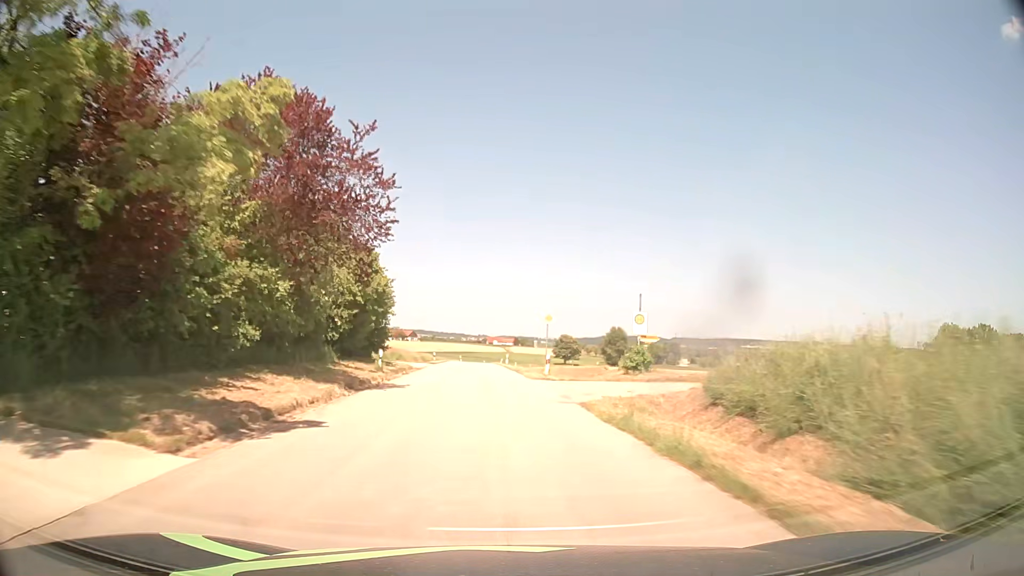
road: tertiary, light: Day
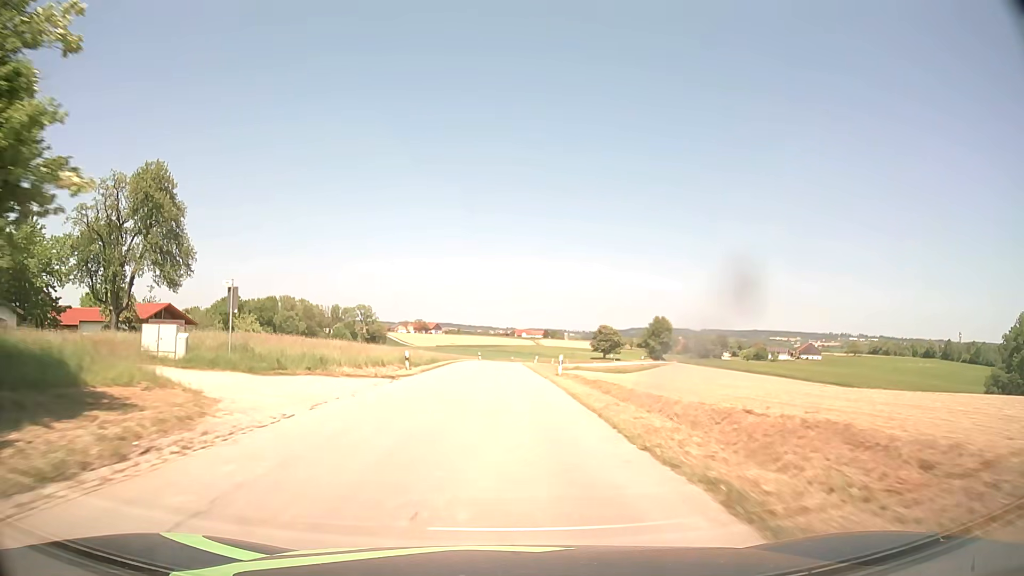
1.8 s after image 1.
(-1.0, +33.5) m; -2°
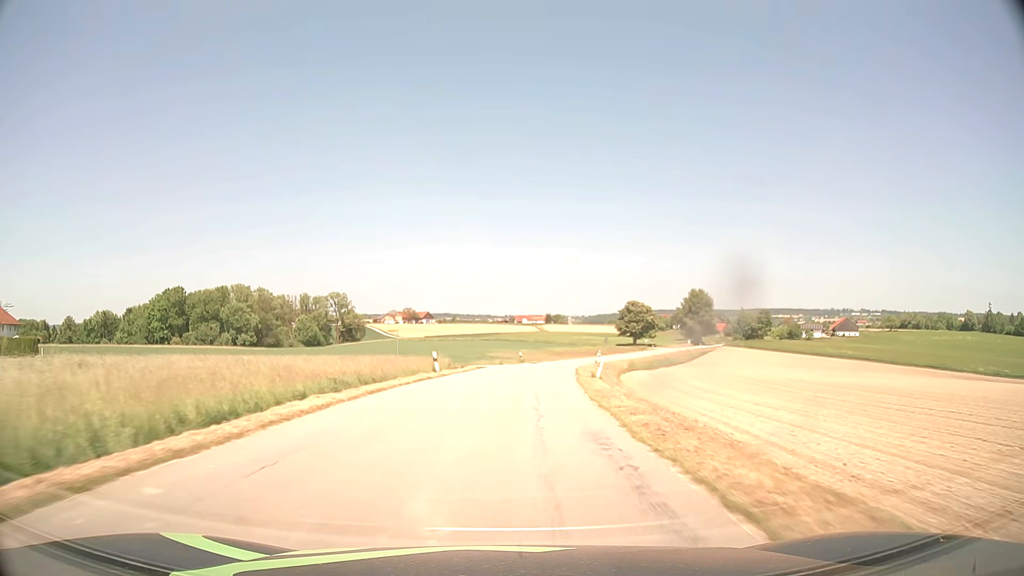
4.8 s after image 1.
(-0.3, +56.6) m; 0°
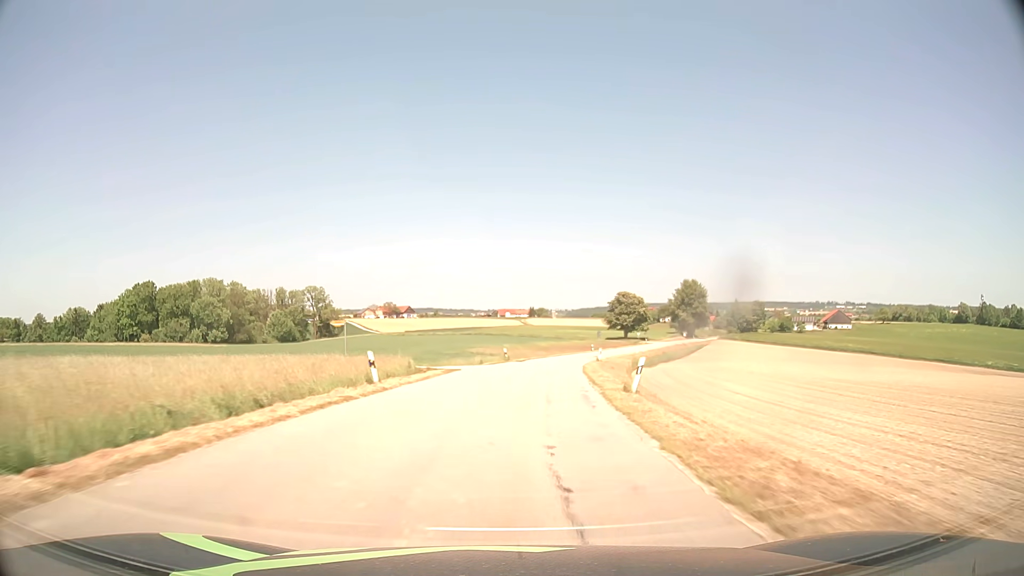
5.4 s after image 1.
(+0.1, +11.3) m; +2°
(0, +10) (0, +20) (+1, +30) (+2, +40) (+4, +50) (+6, +60) (+8, +69) (+10, +79) (+13, +89) (+15, +98) m
